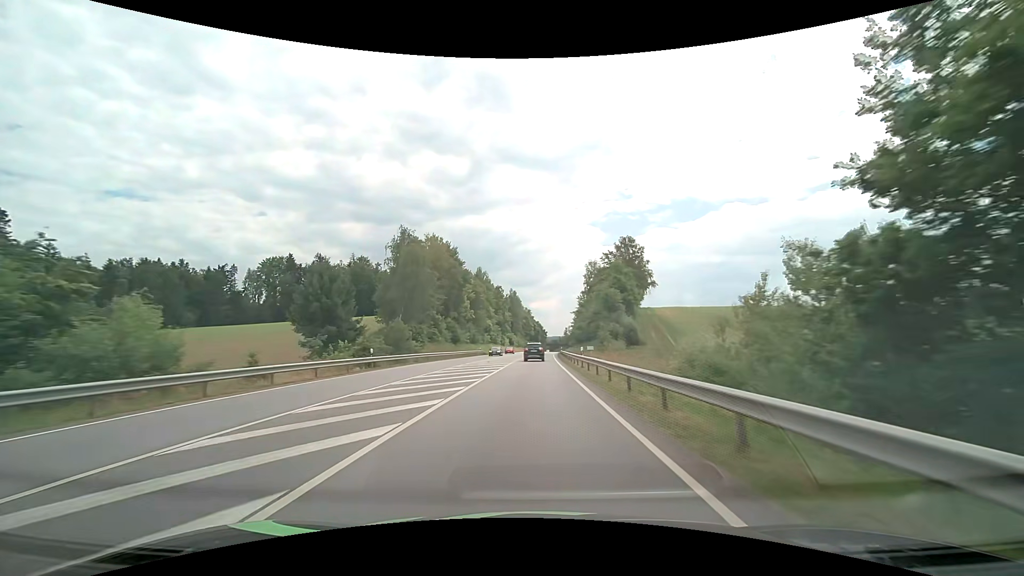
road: primary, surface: asphalt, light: Day
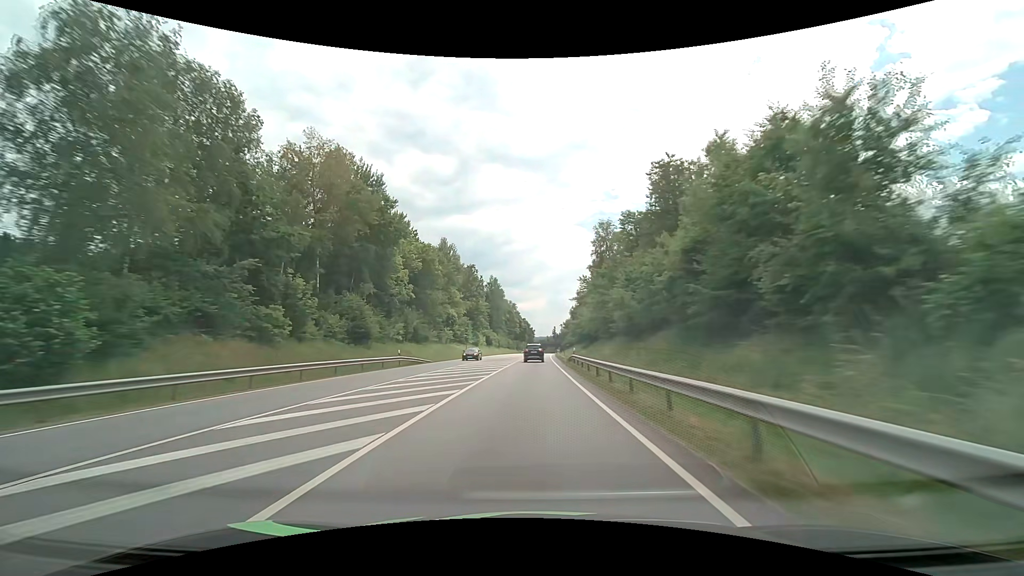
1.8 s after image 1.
(+0.6, +44.7) m; +2°
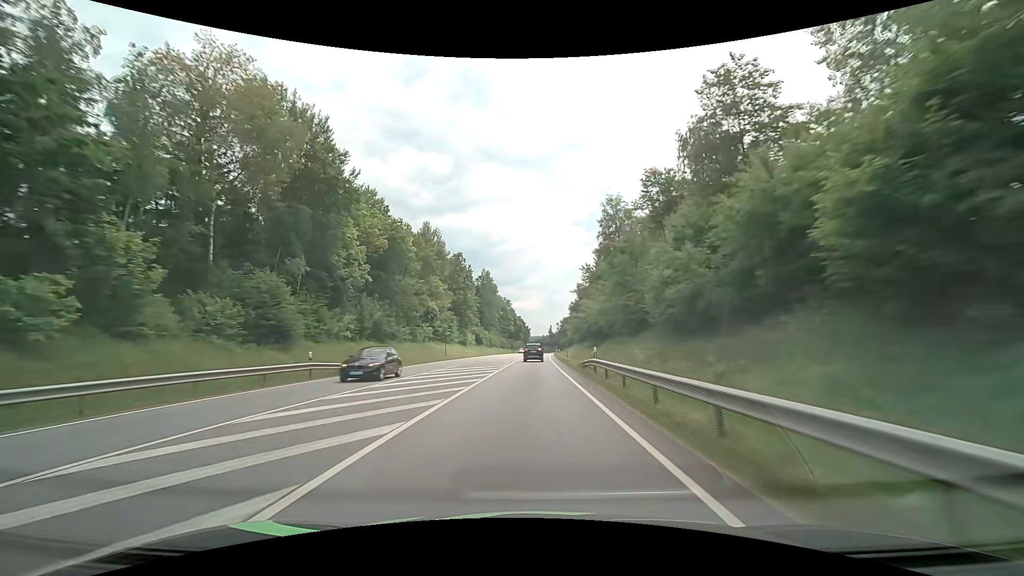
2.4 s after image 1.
(+0.1, +14.9) m; +1°
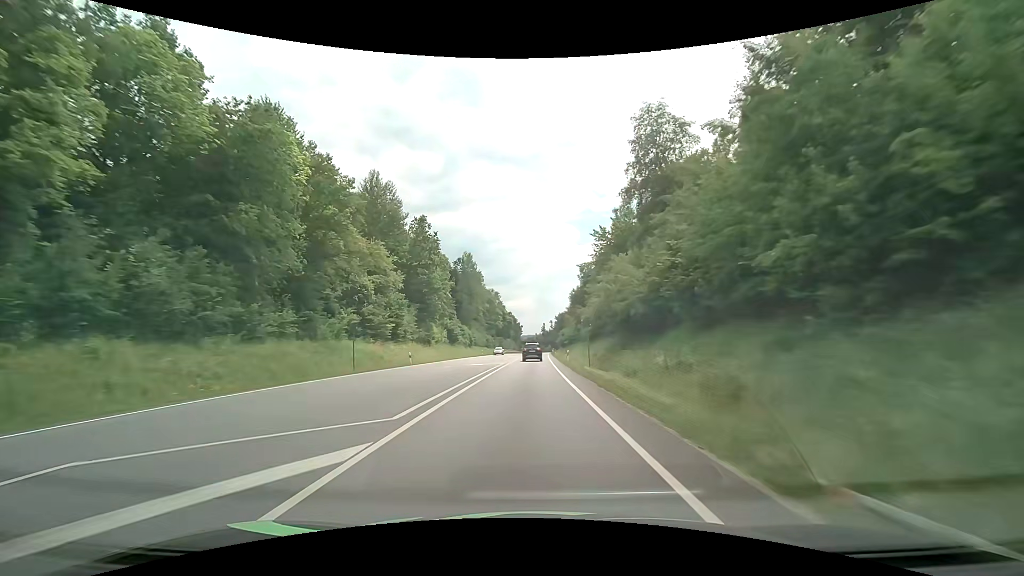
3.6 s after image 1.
(+0.2, +30.0) m; +1°
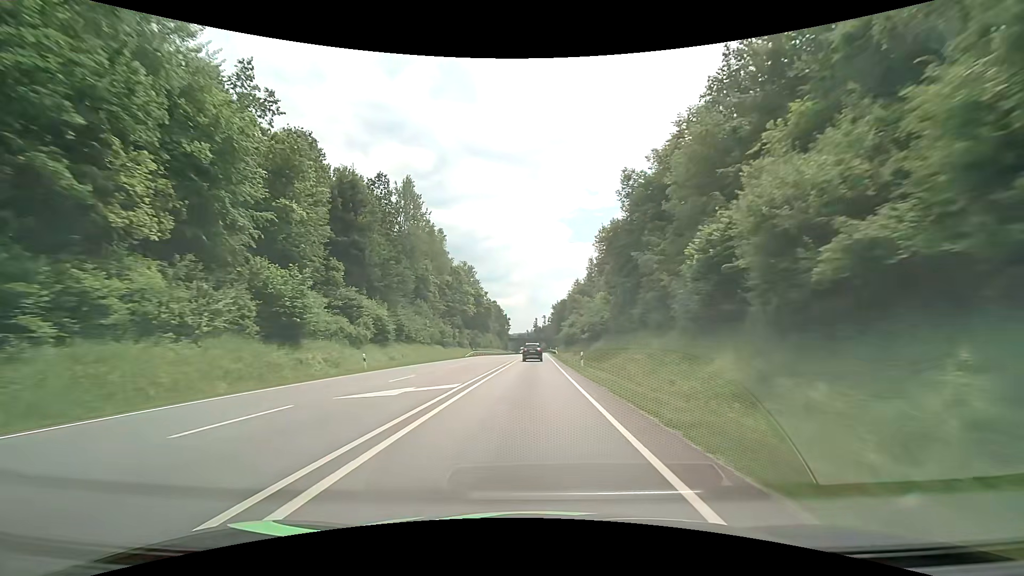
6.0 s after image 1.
(+0.6, +60.5) m; +1°
(0, +10) (0, +20) (0, +30) (0, +40) (0, +50) (0, +60) (0, +70) (+1, +80) (+1, +90) (+1, +100) m
